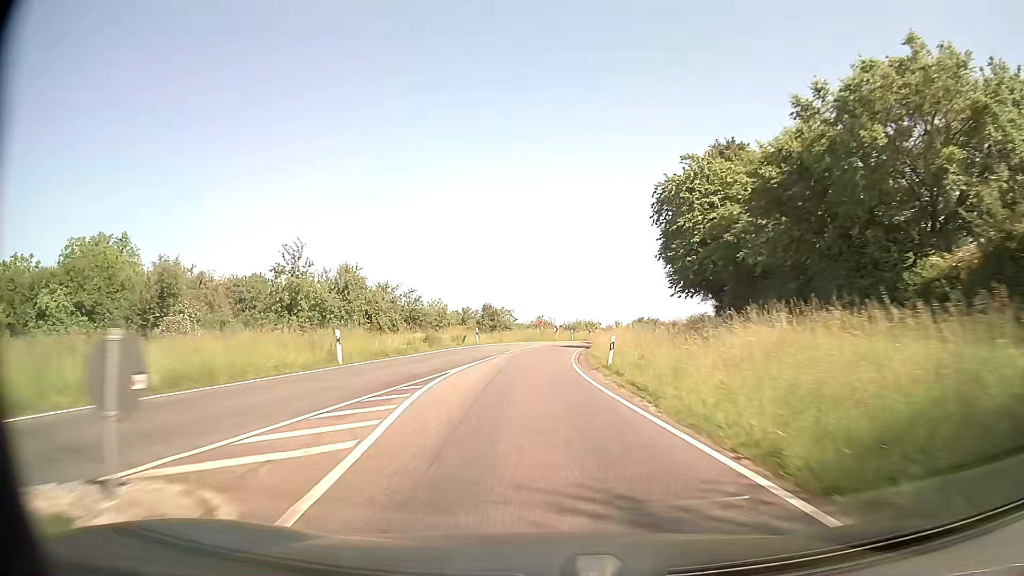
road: secondary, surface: asphalt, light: Day
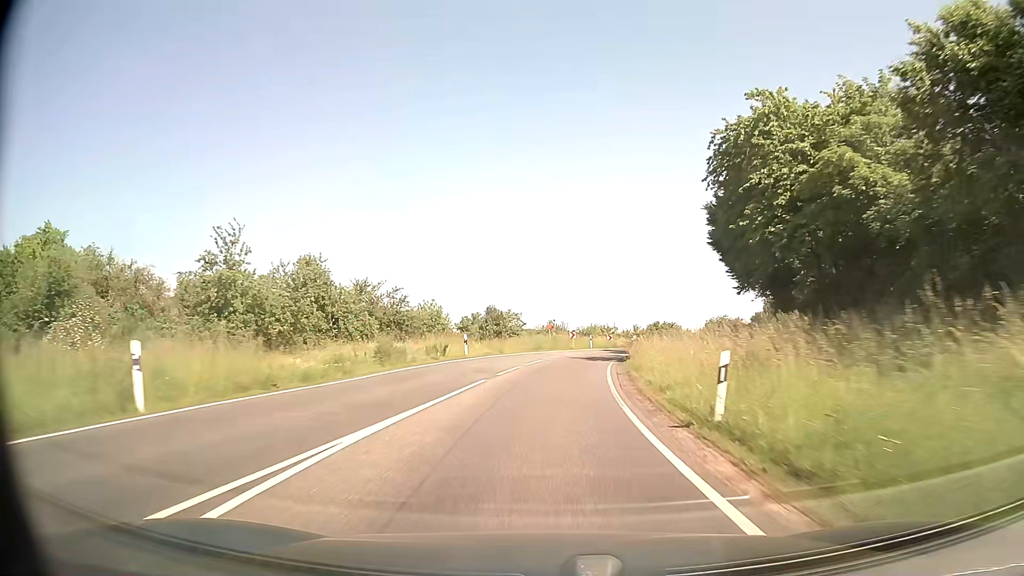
(-0.2, +12.4) m; -1°
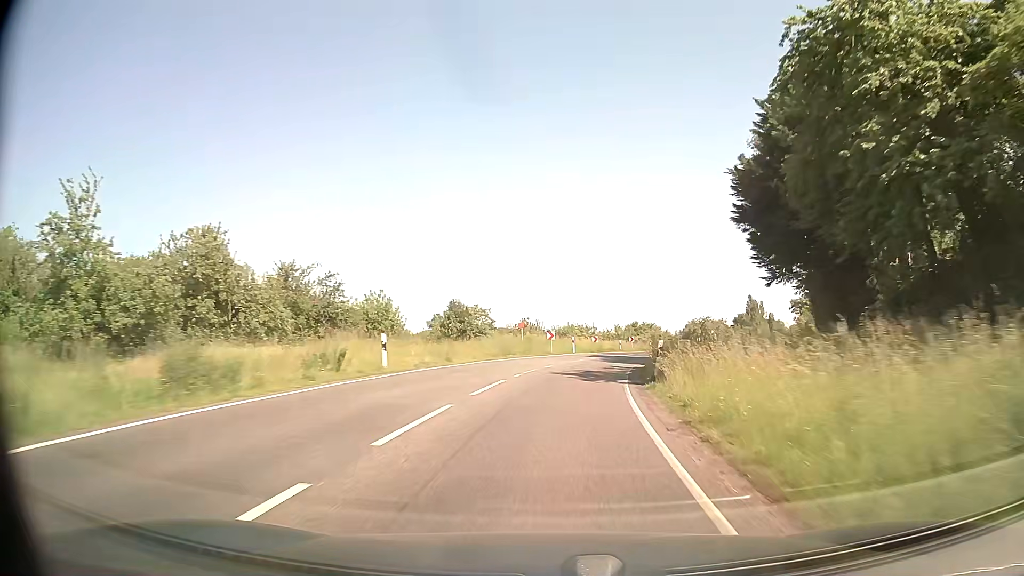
(+0.1, +12.2) m; +2°
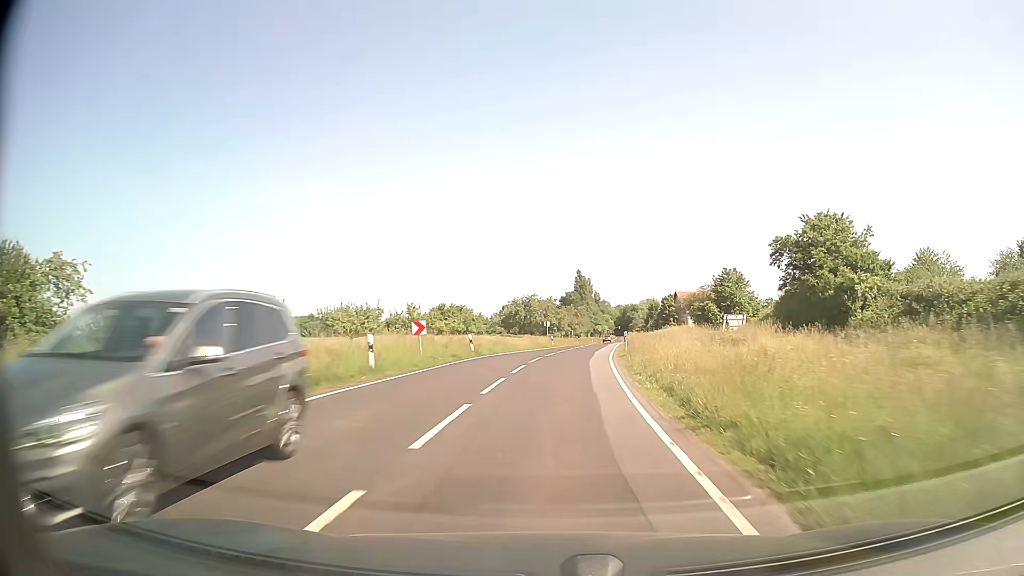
(+6.4, +46.9) m; +16°
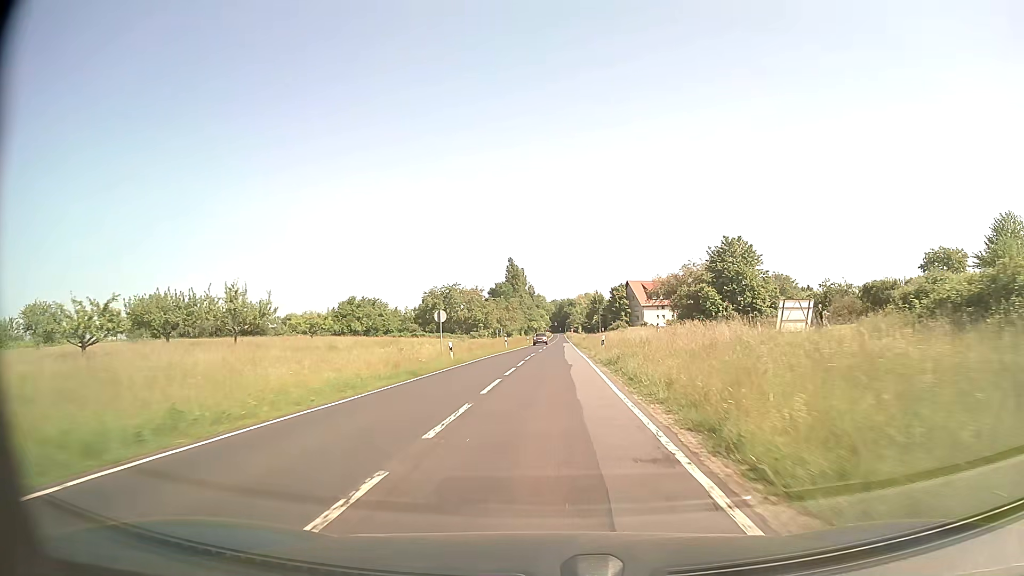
(+2.1, +34.7) m; +6°
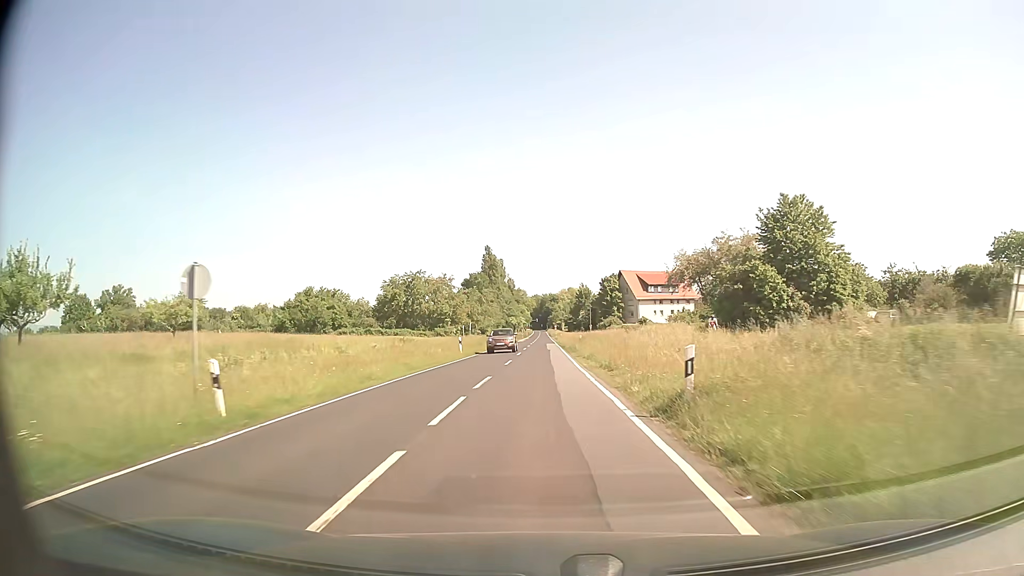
(+0.3, +23.0) m; +2°
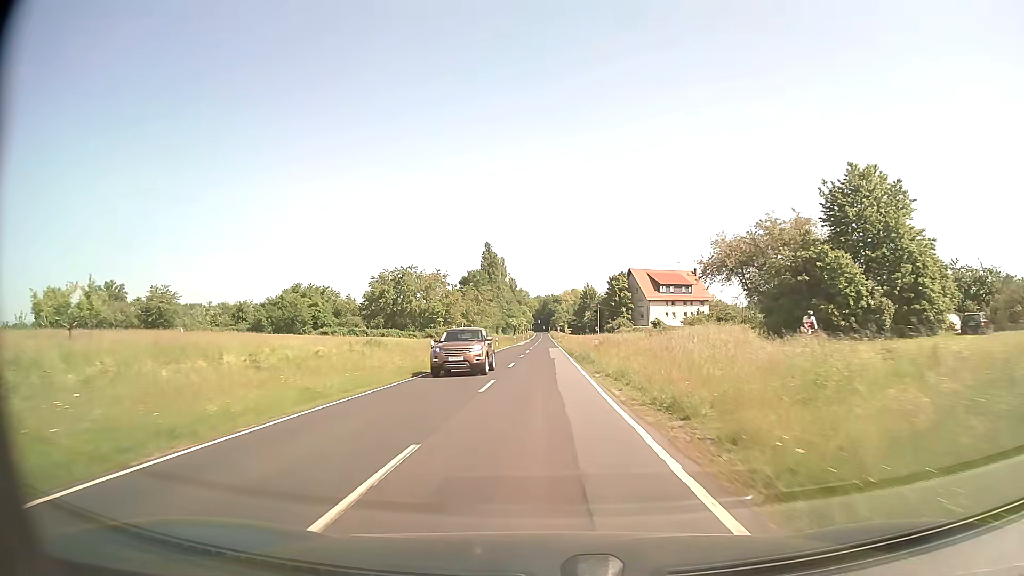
(0.0, +11.5) m; 0°
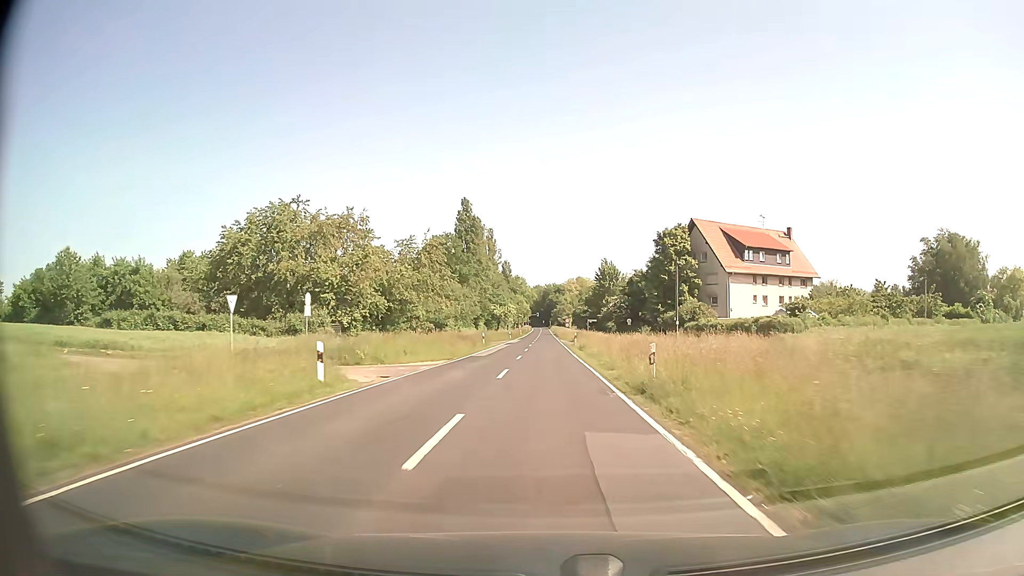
(+0.1, +57.7) m; 0°
(0, +10) (0, +20) (0, +30) (0, +40) (0, +50) (0, +60) (0, +70) (0, +80) (0, +90) (0, +100) m
